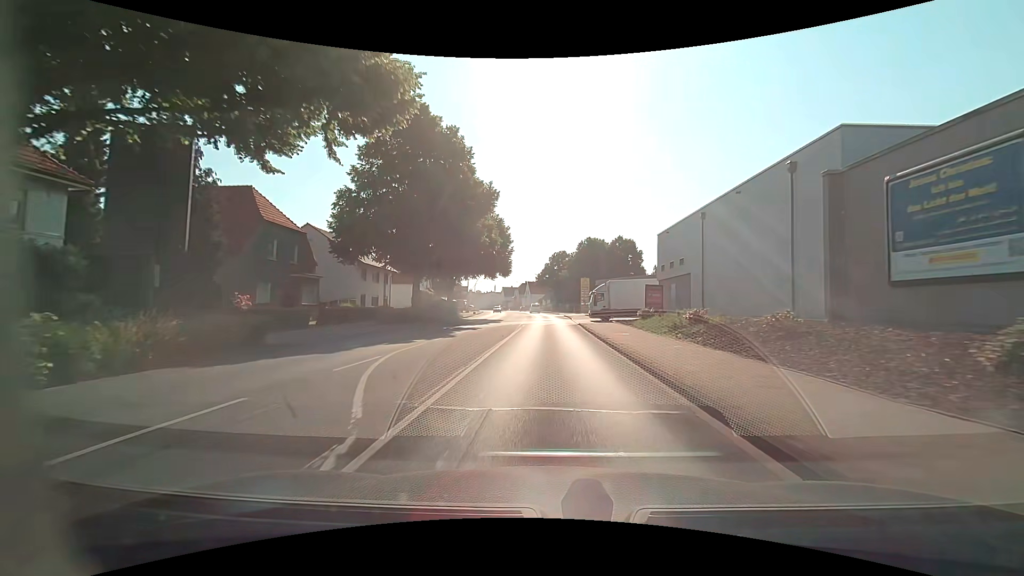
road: primary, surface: asphalt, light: Day
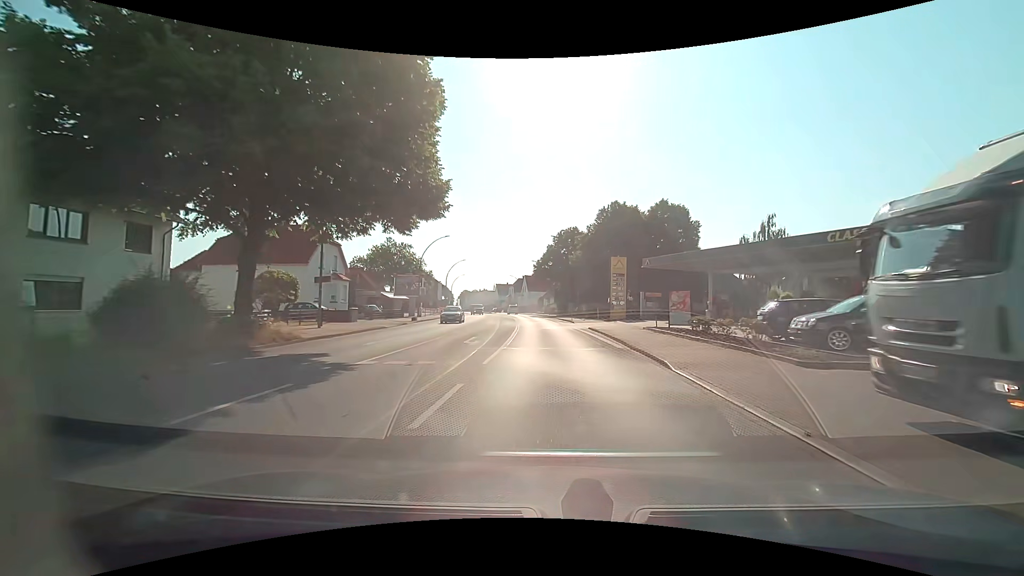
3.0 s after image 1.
(-0.1, +39.8) m; 0°
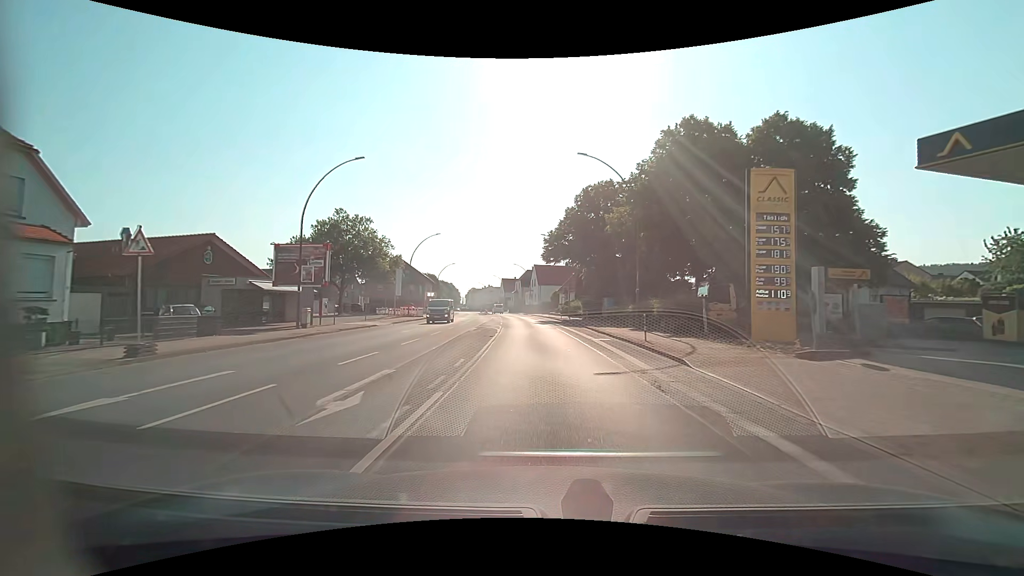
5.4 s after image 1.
(-0.3, +32.0) m; -2°
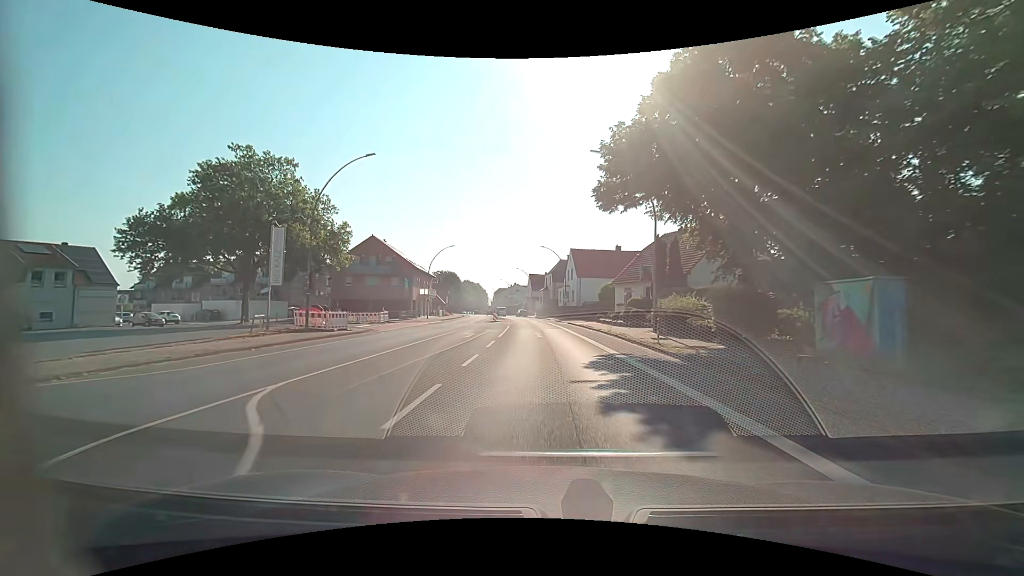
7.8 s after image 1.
(-1.0, +32.2) m; -4°
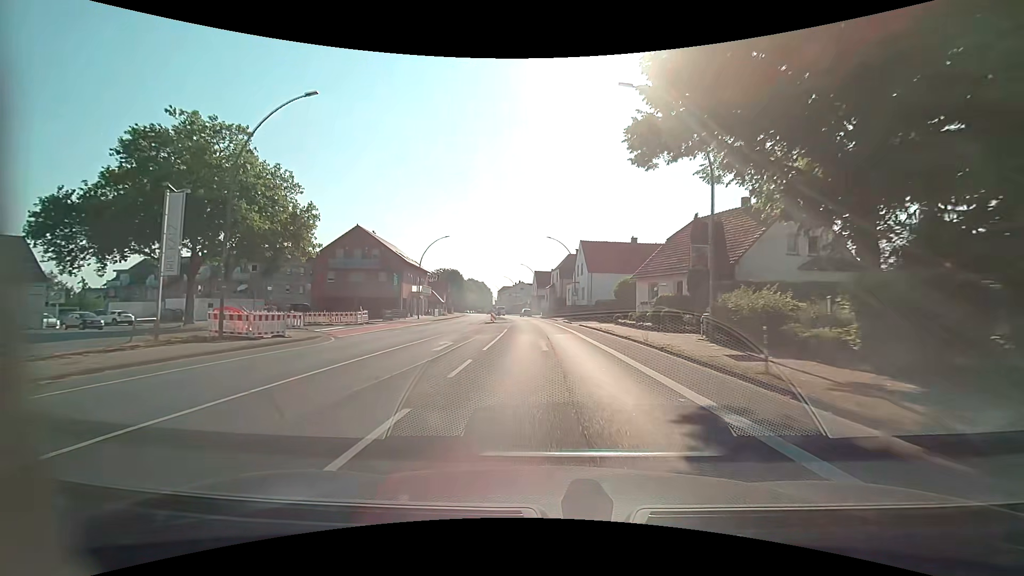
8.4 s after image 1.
(-0.1, +8.1) m; -1°
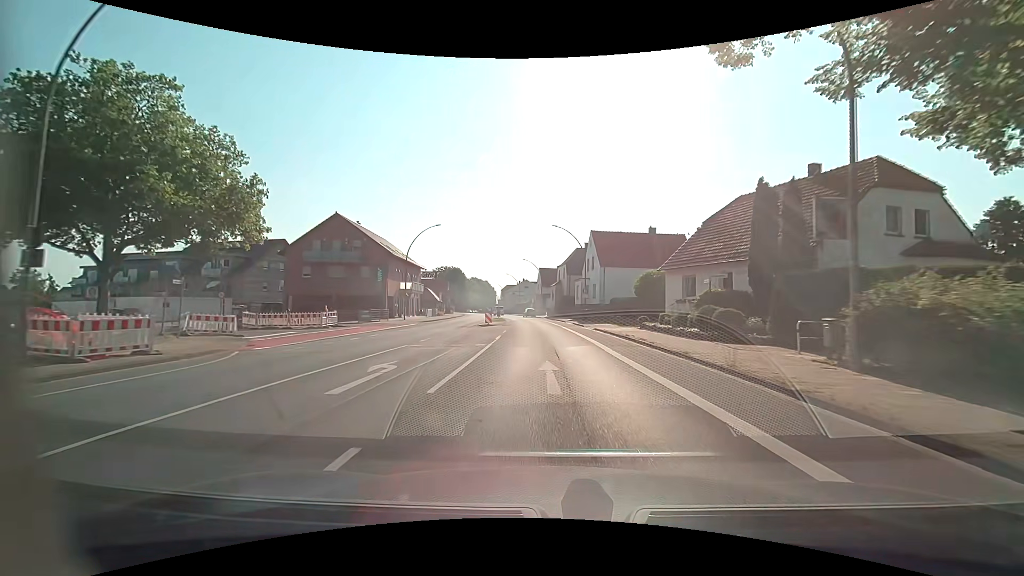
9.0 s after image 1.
(0.0, +8.1) m; 0°
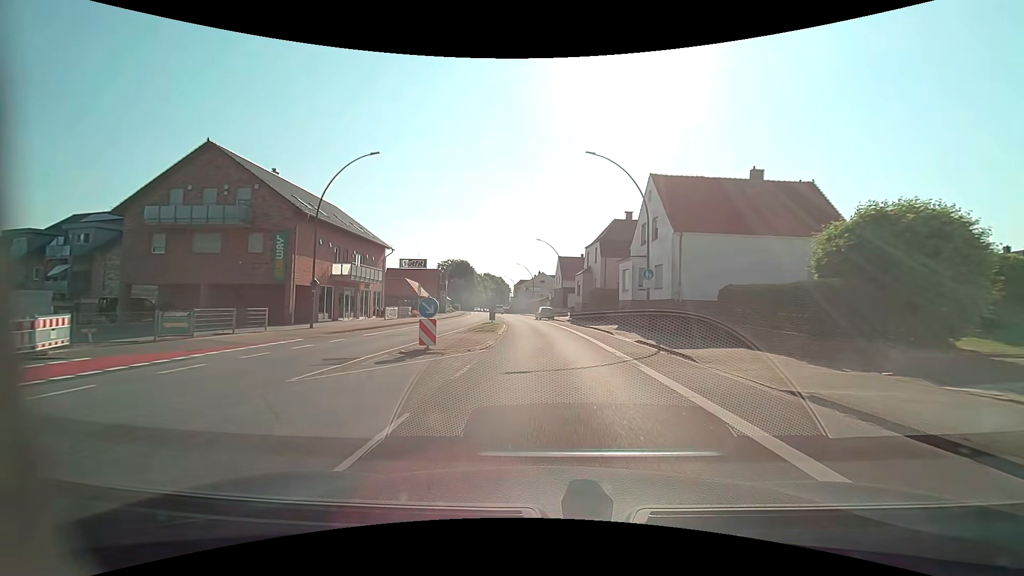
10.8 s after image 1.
(-0.5, +24.2) m; -2°
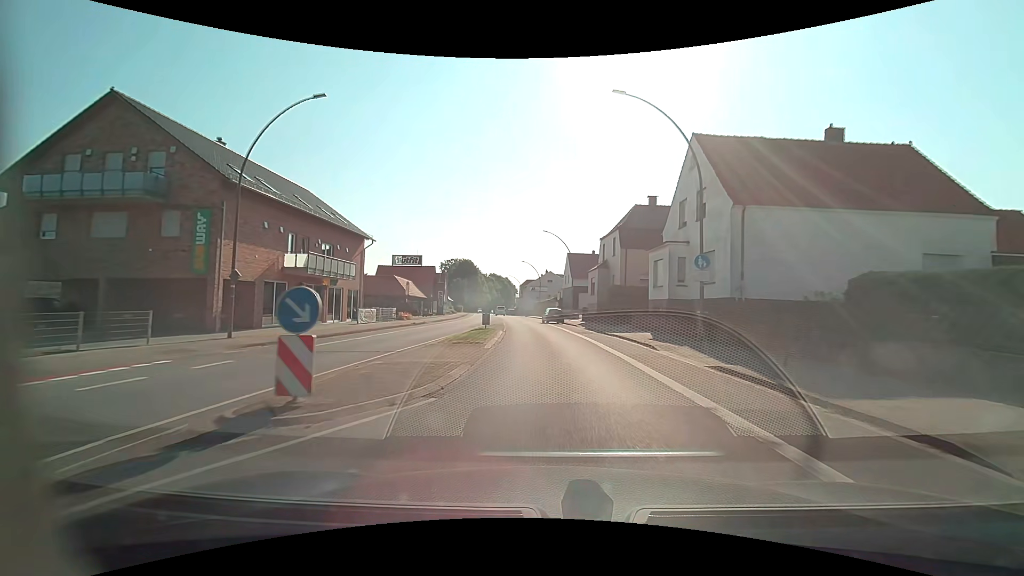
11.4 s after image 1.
(-0.1, +8.1) m; -1°
(0, +10) (0, +20) (-1, +30) (-2, +40) (-2, +50) (-3, +60) (-4, +70) (-6, +80) (-7, +90) (-8, +100) m
